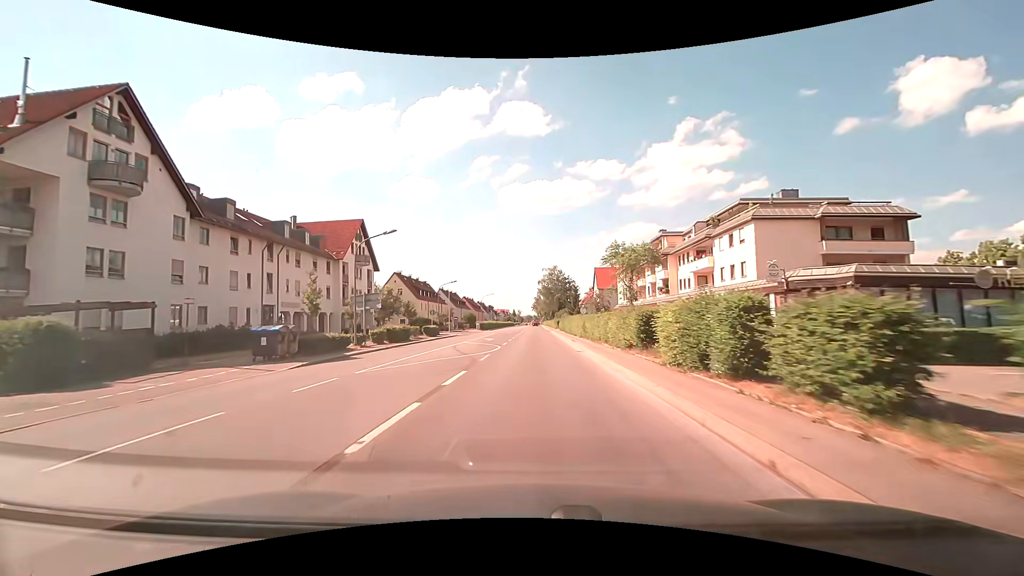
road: secondary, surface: asphalt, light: Day
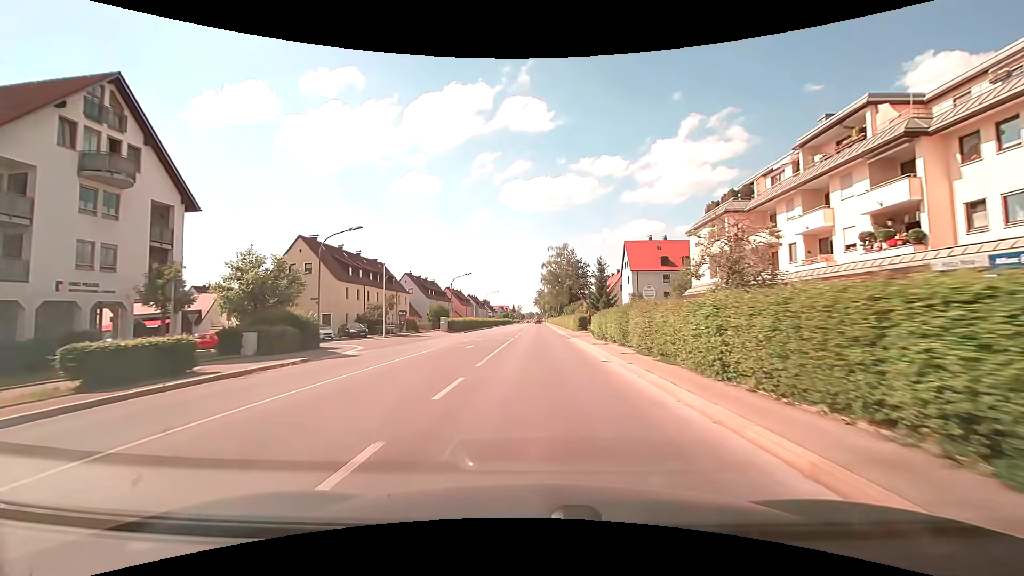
(-0.3, +38.7) m; 0°
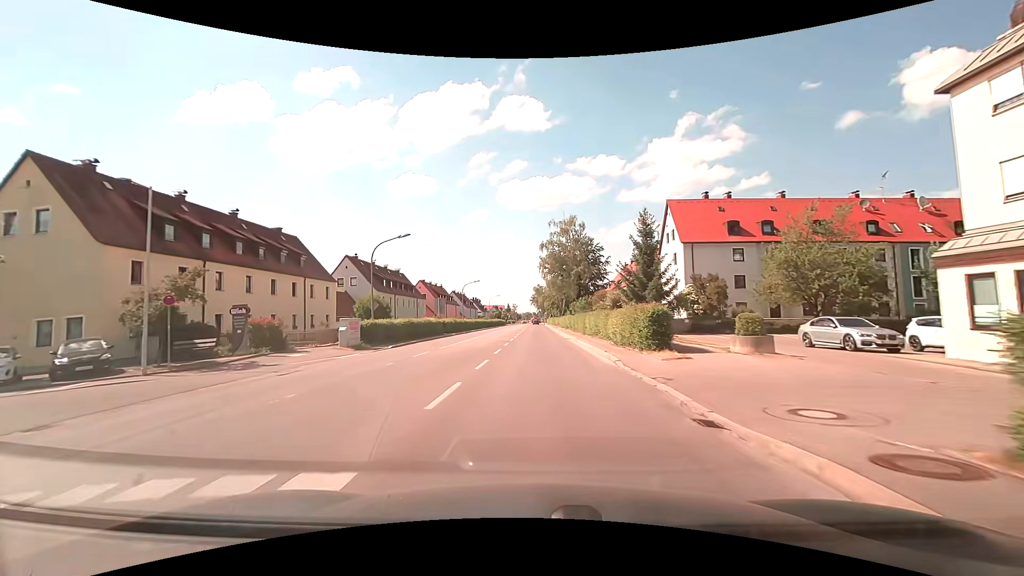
(-0.1, +29.6) m; 0°
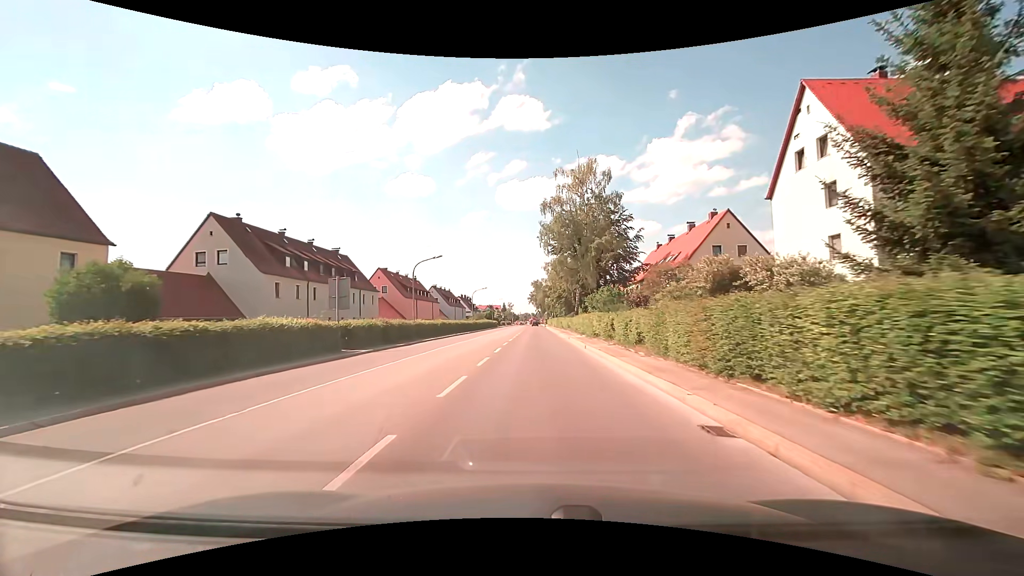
(0.0, +28.8) m; 0°
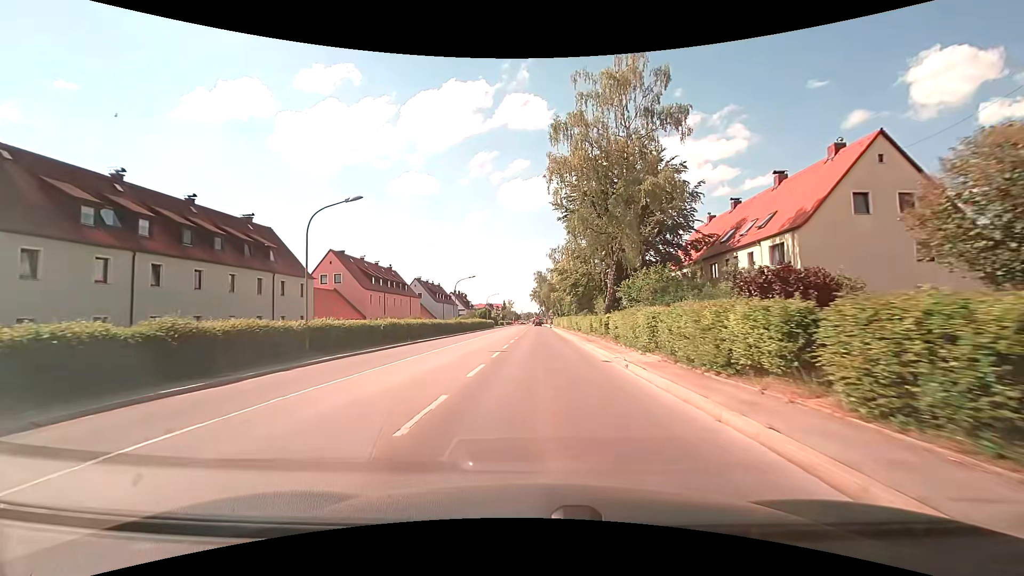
(-0.1, +21.2) m; -1°
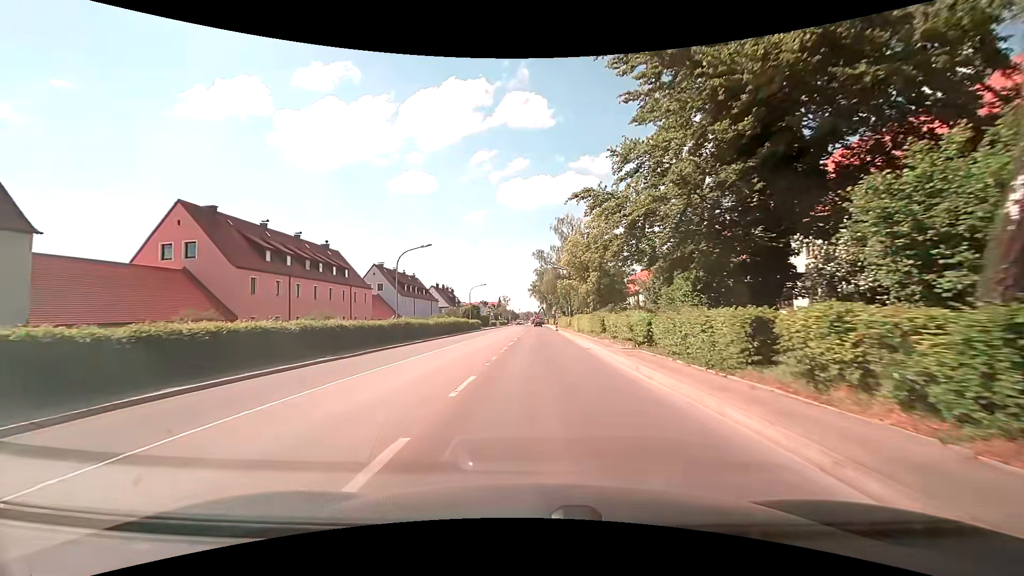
(0.0, +27.0) m; 0°
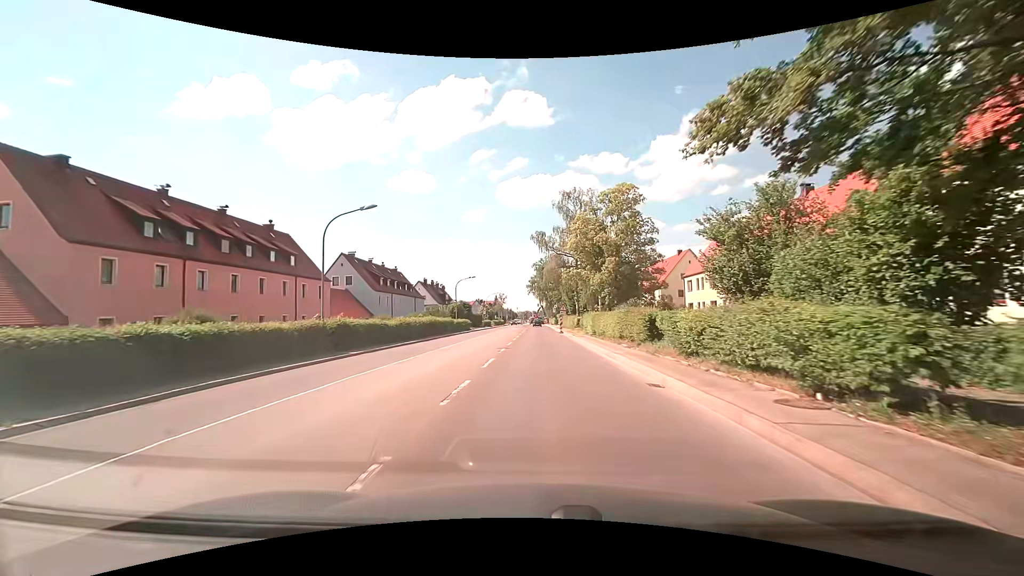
(+0.1, +12.9) m; 0°
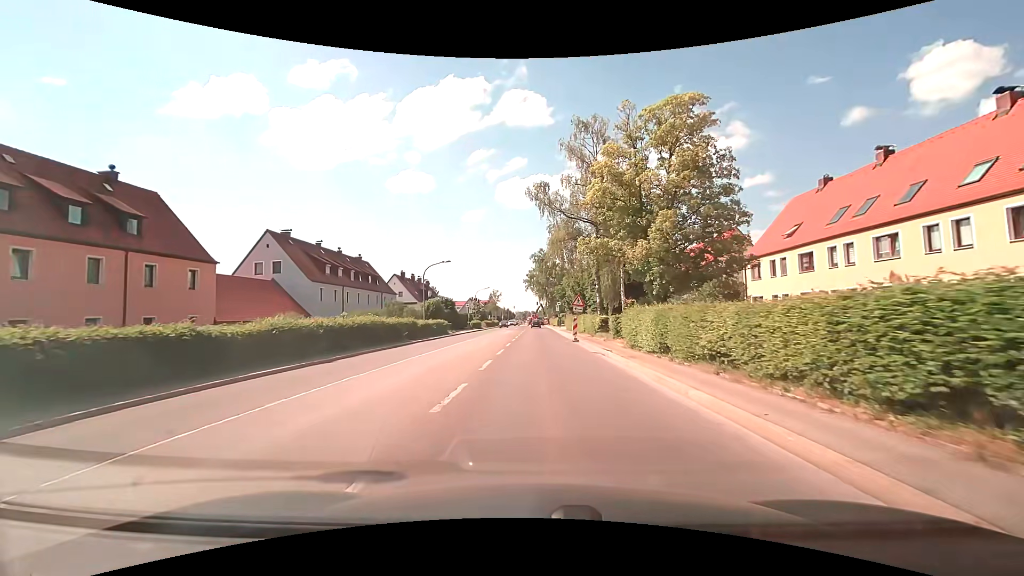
(0.0, +18.4) m; 0°
(0, +10) (0, +20) (0, +30) (0, +40) (0, +50) (0, +60) (0, +70) (0, +80) (0, +90) (0, +100) m
